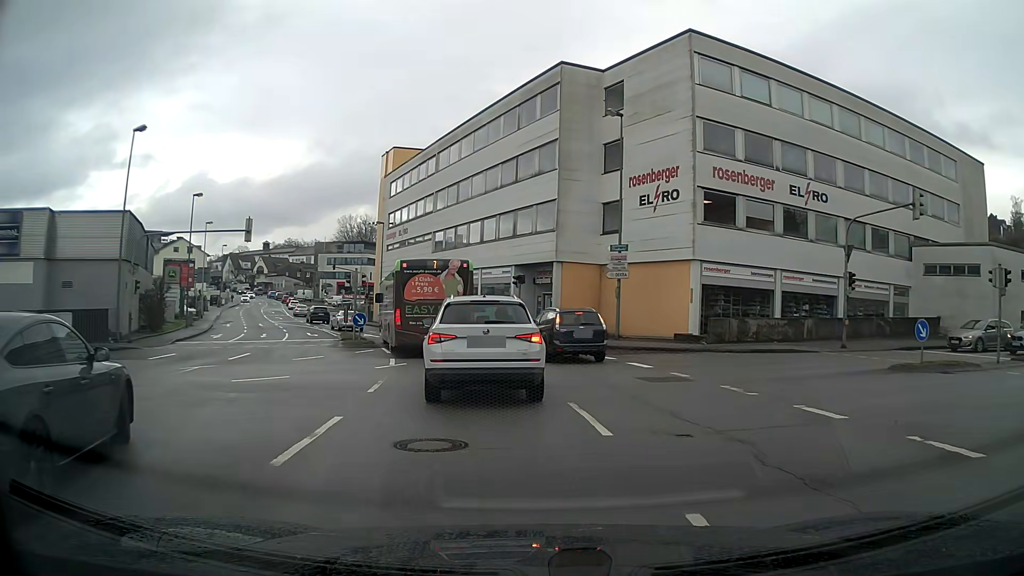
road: tertiary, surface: asphalt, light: Day
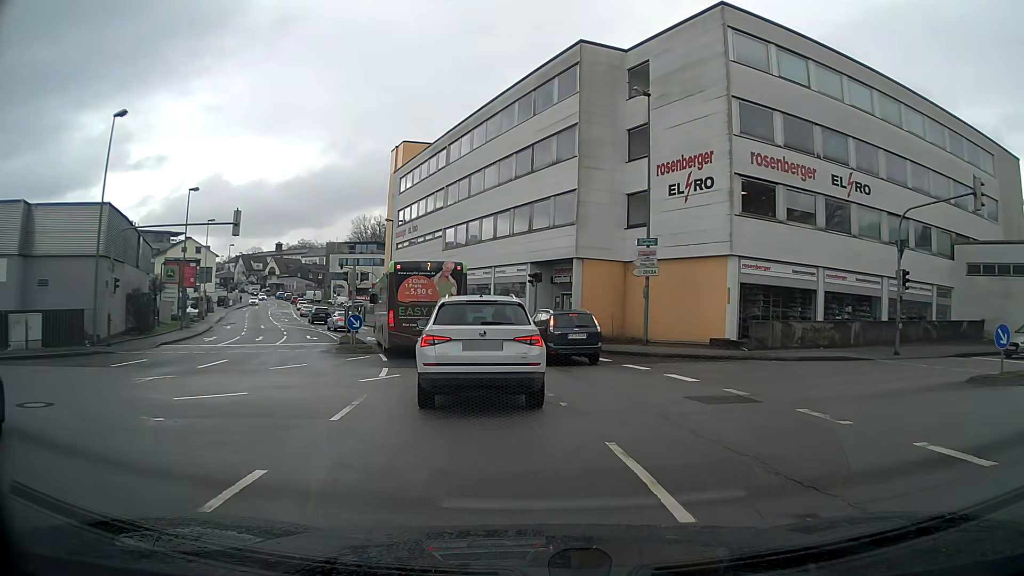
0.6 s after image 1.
(0.0, +3.2) m; -1°
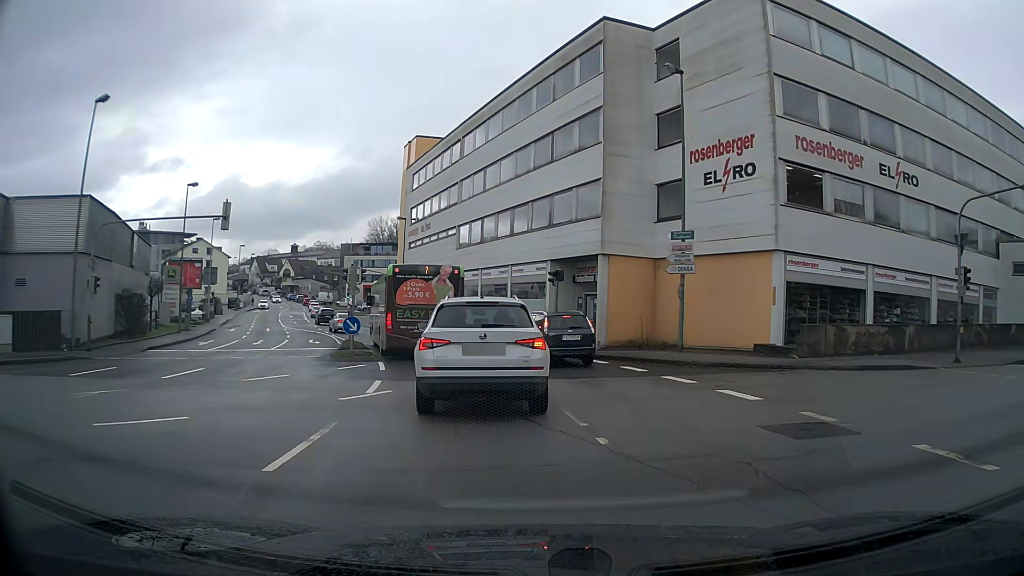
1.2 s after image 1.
(0.0, +2.9) m; -1°
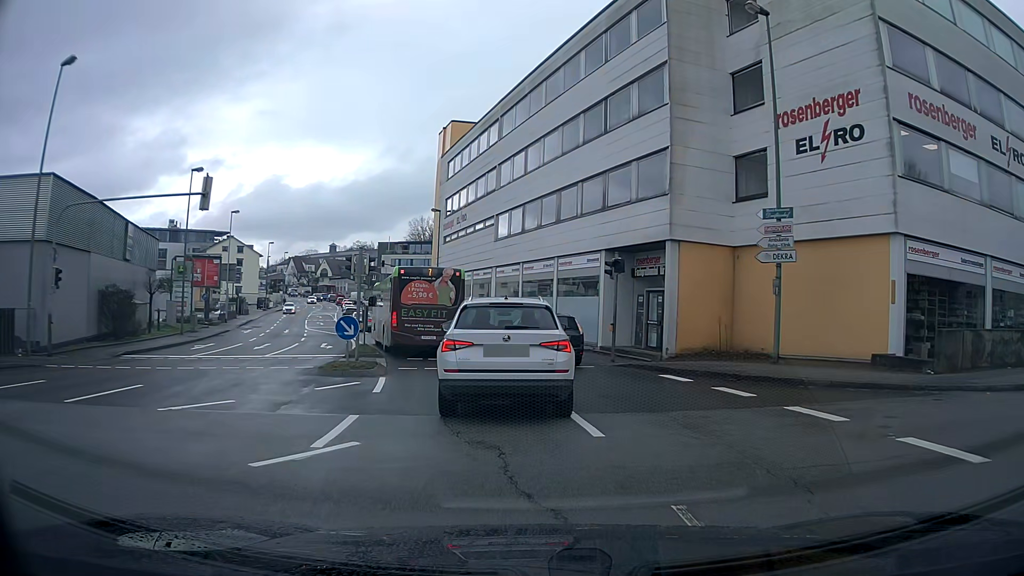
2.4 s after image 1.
(-0.2, +5.4) m; -4°
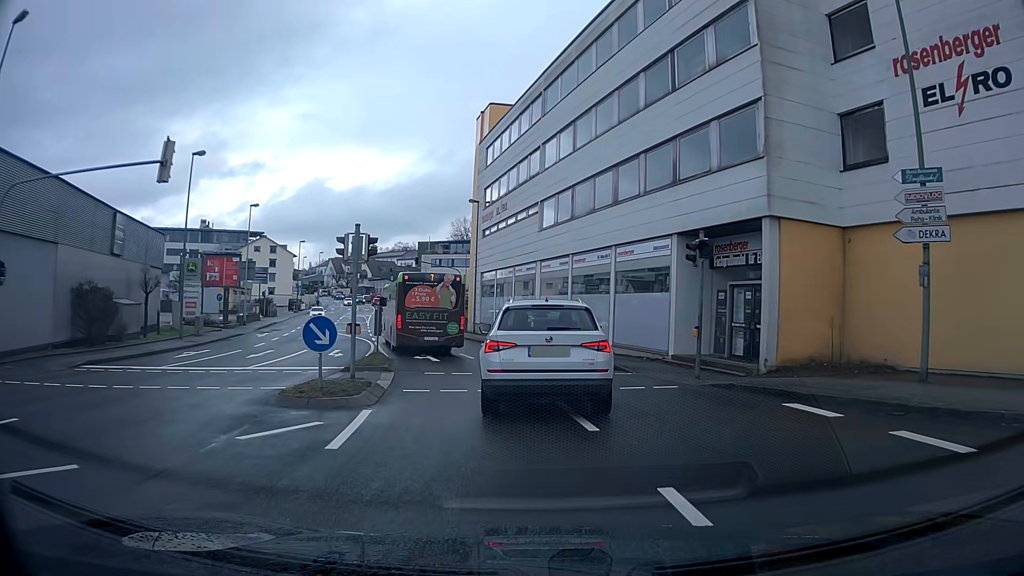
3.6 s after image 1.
(-0.2, +5.5) m; -4°
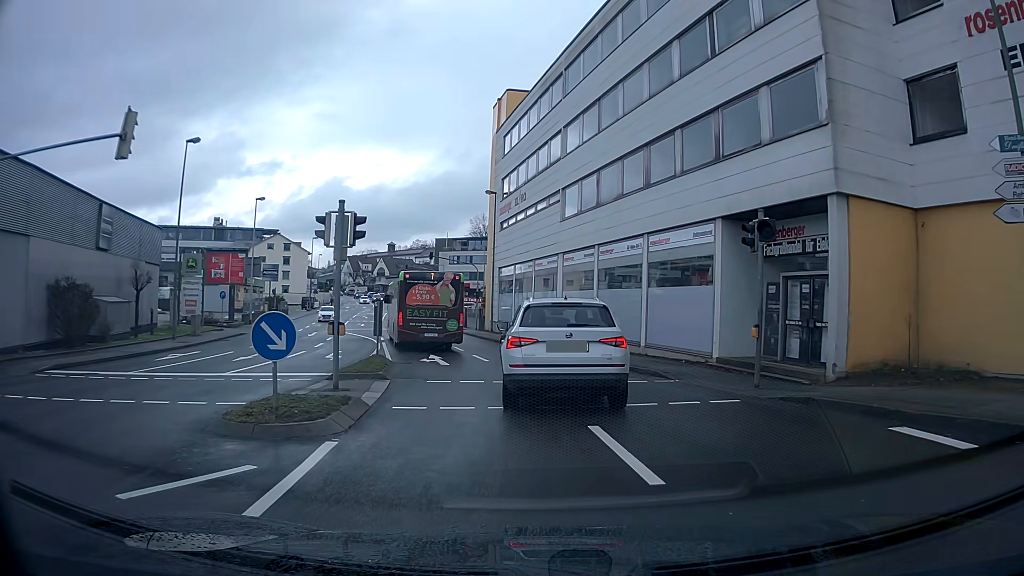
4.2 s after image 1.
(0.0, +2.9) m; -2°
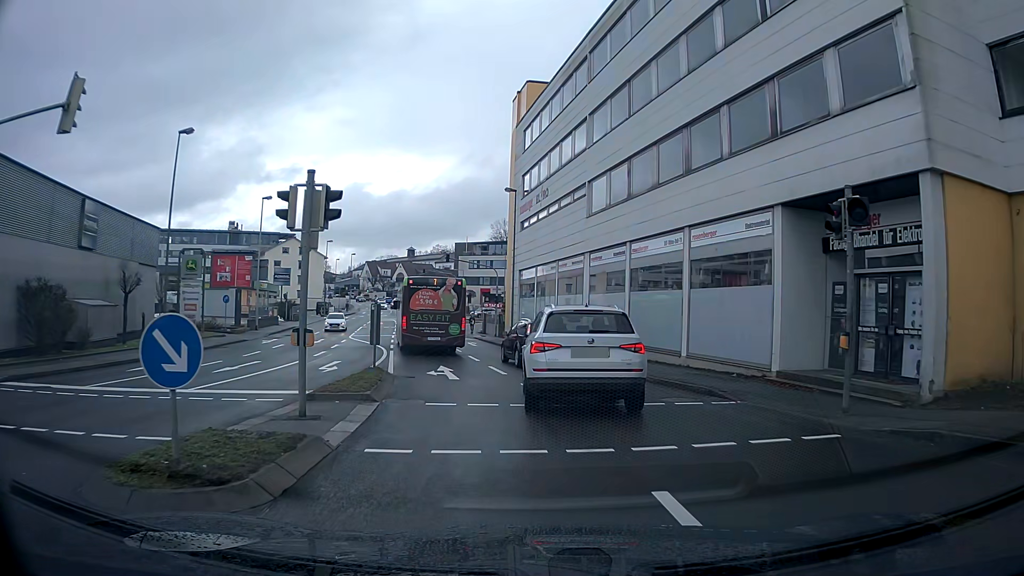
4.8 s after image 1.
(-0.1, +3.1) m; -2°
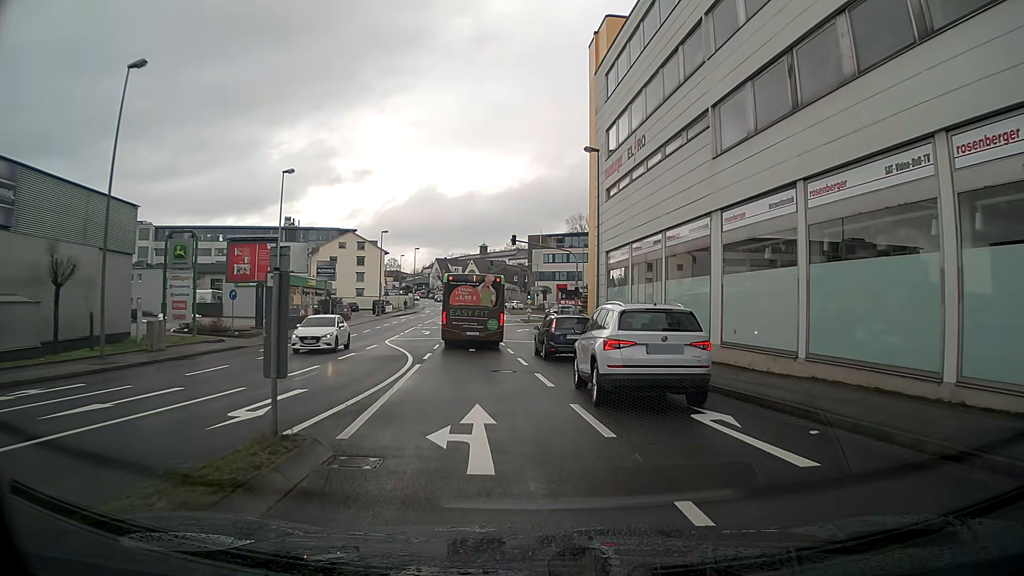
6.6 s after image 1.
(-0.6, +10.6) m; -7°
(0, +10) (-1, +20) (-2, +30) (-2, +40) (-3, +50) (-3, +60) (-3, +70) (-4, +80) (-4, +90) (-4, +100) m
